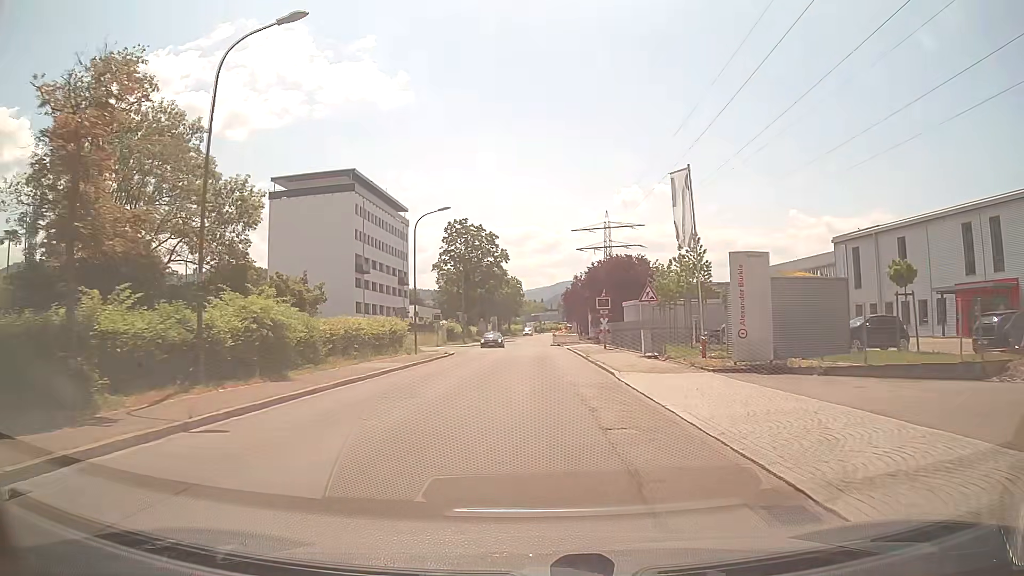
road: unclassified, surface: asphalt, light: Day
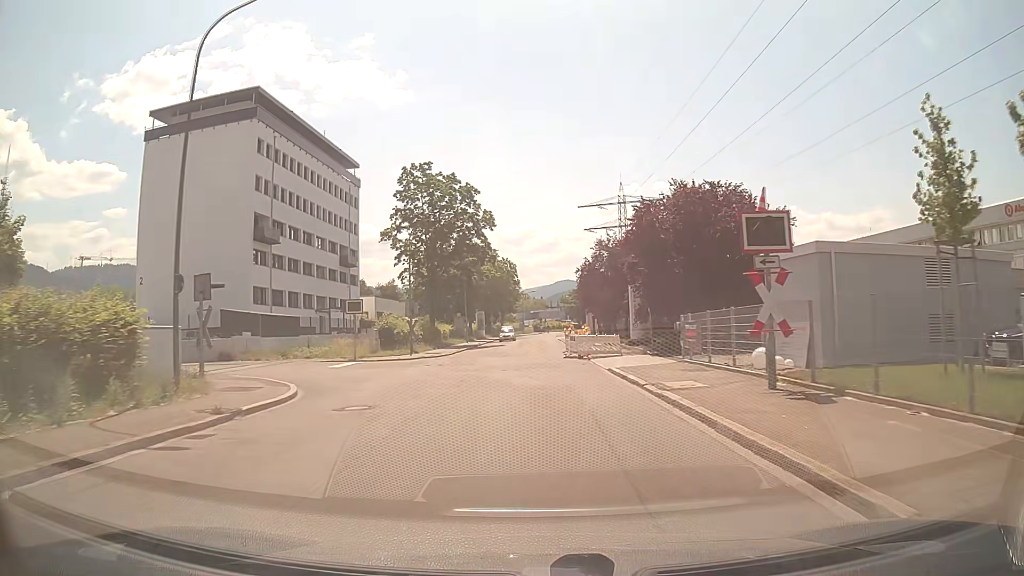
(+0.4, +29.8) m; +1°
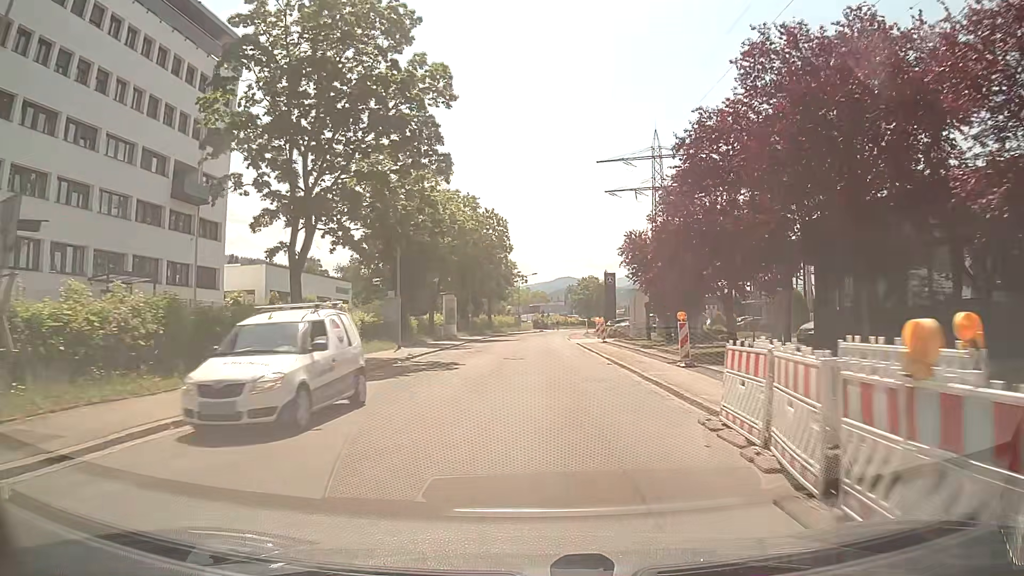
(-0.4, +35.1) m; -1°
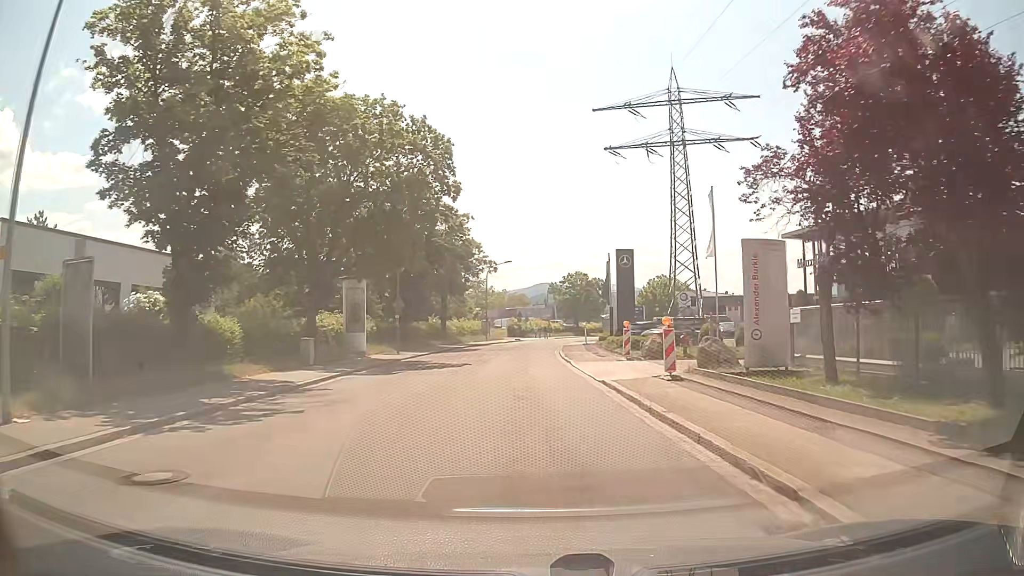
(+0.6, +26.6) m; +3°
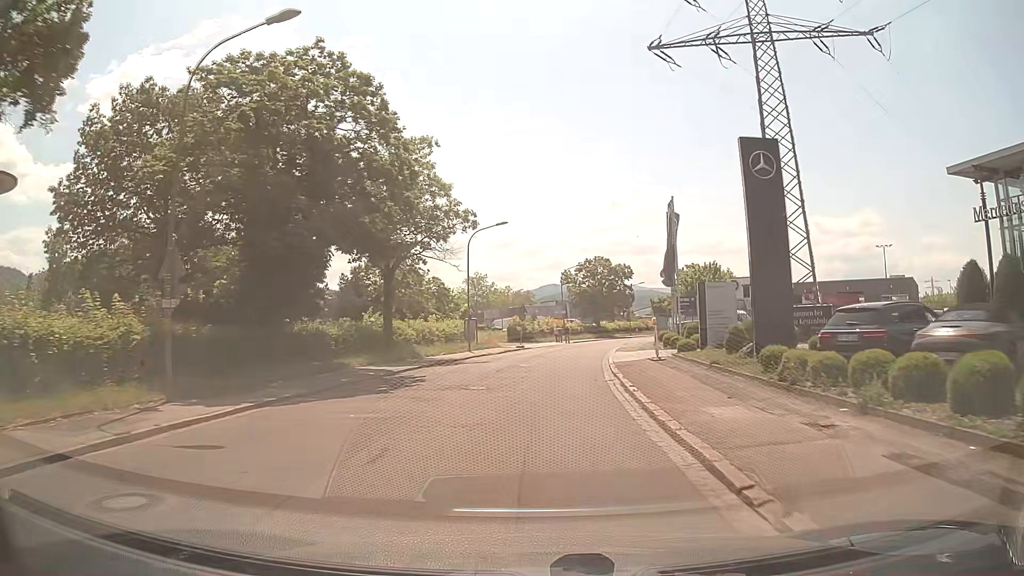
(-0.6, +27.0) m; -2°
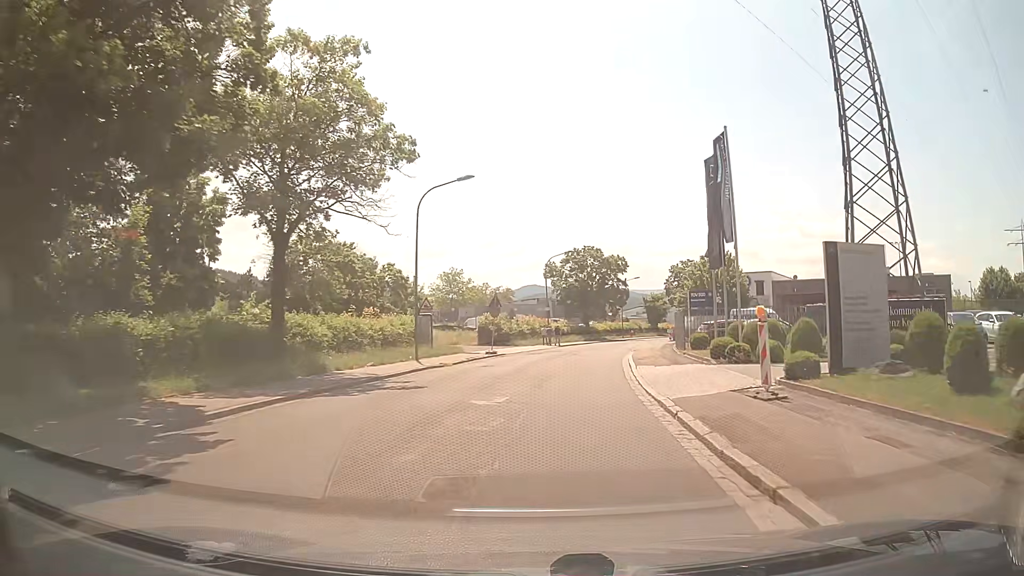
(+0.2, +13.5) m; +2°
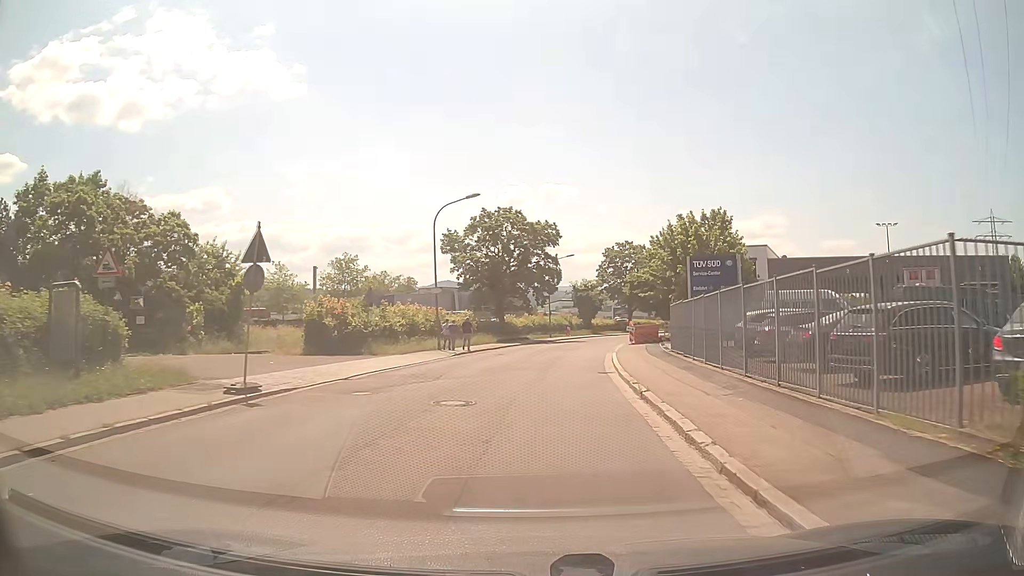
(+1.8, +24.8) m; +7°
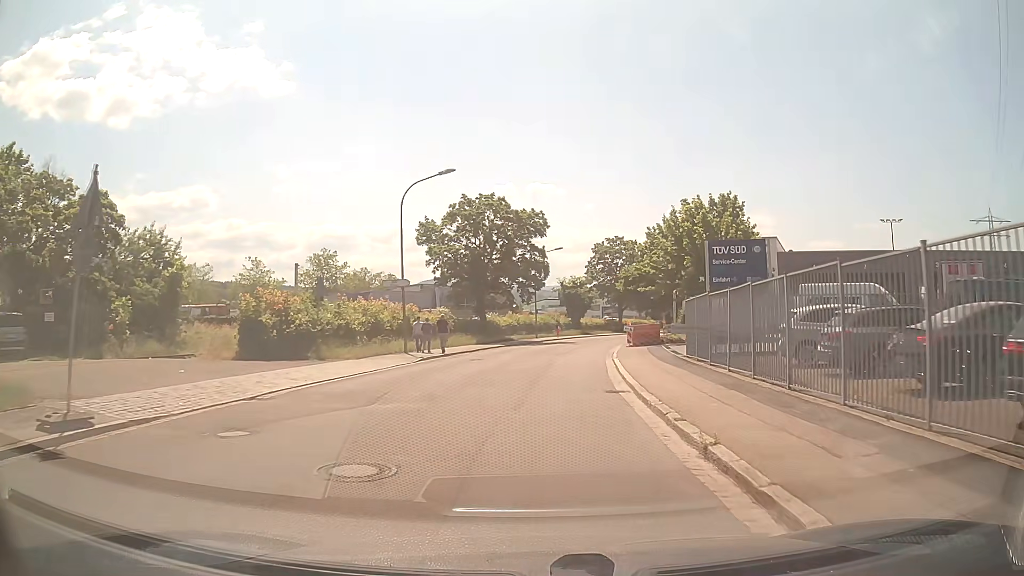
(+0.1, +5.6) m; +2°
